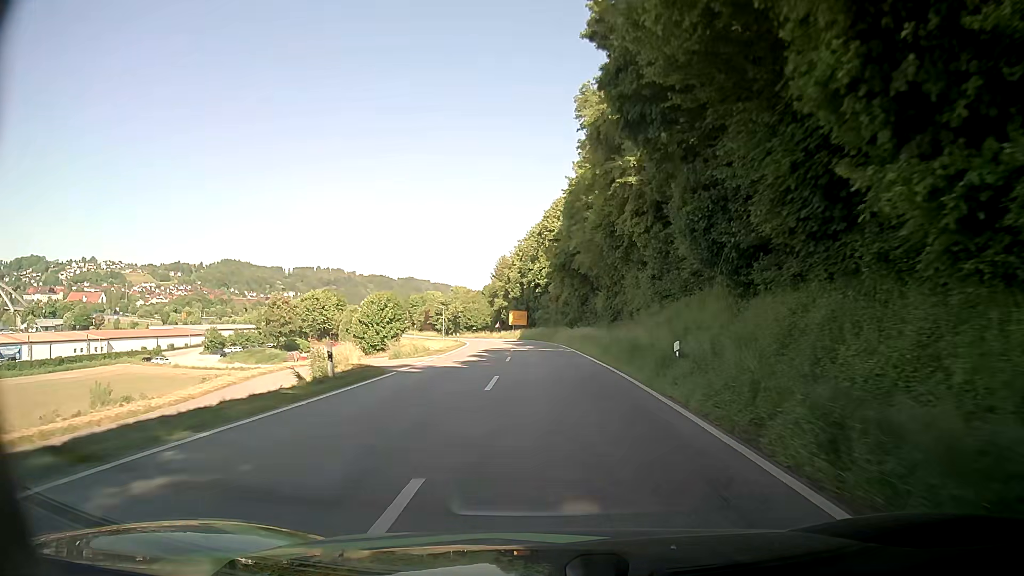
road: secondary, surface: asphalt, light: Day
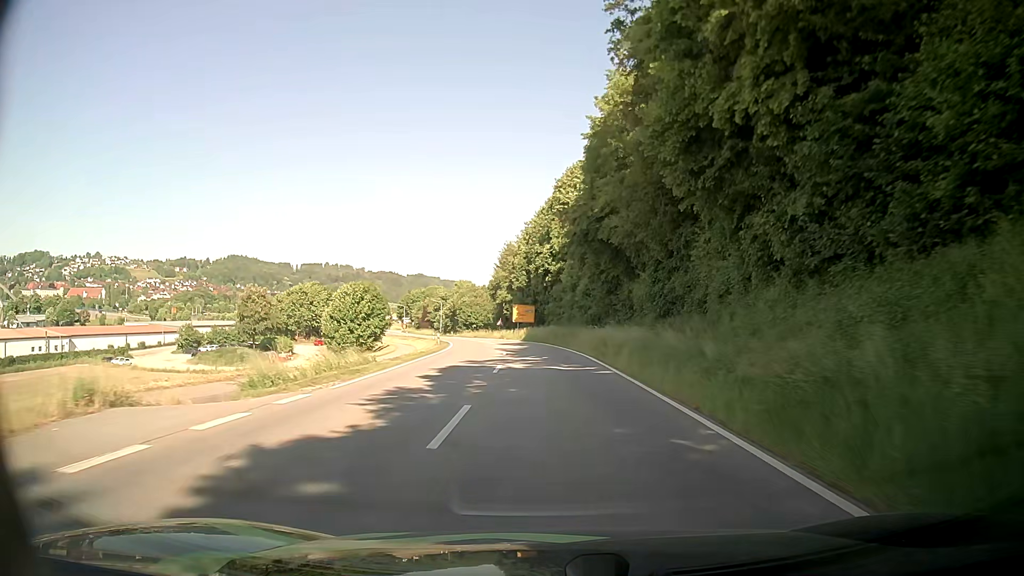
(-0.2, +19.1) m; -1°
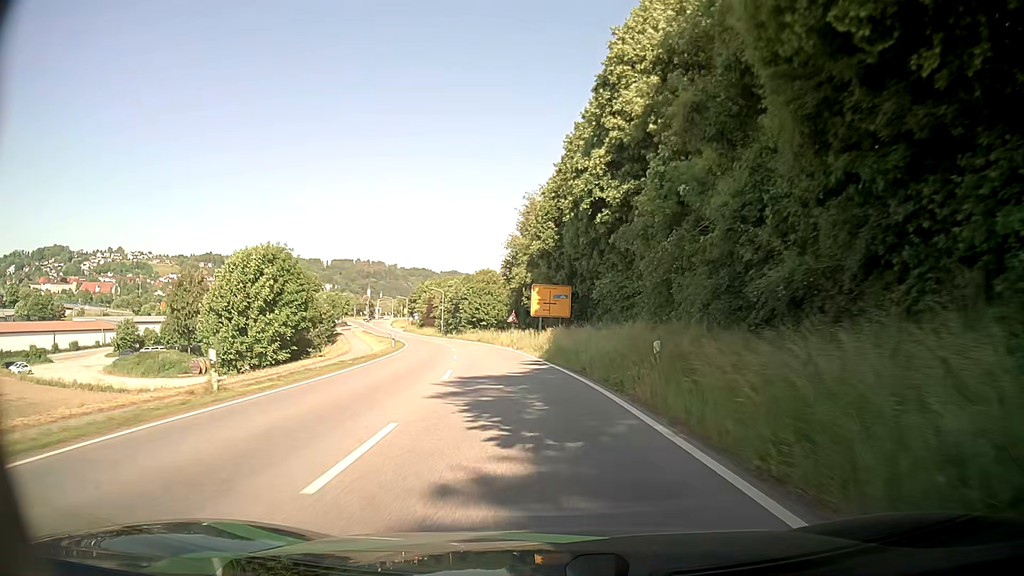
(-0.5, +38.7) m; -3°
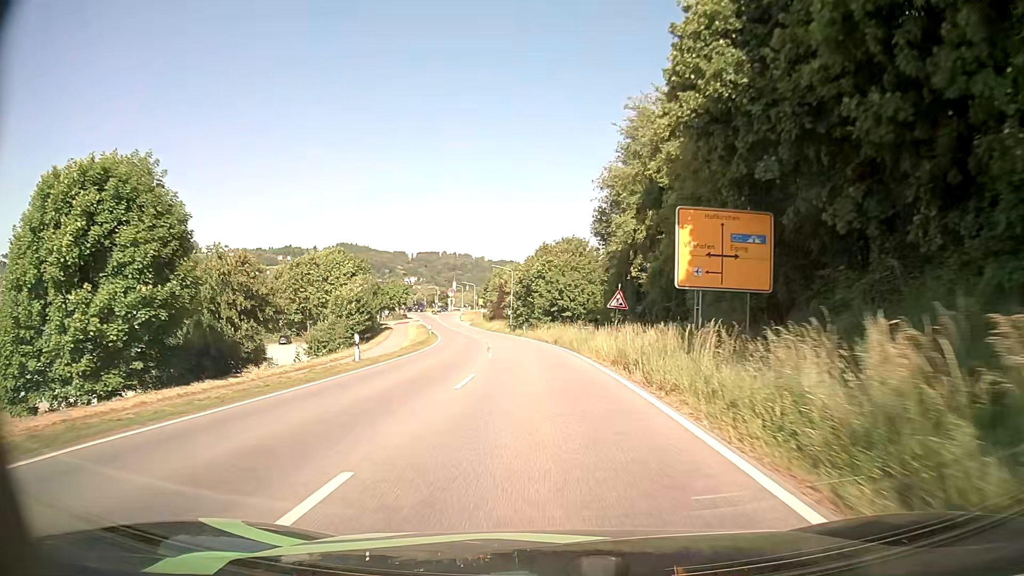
(-1.9, +28.1) m; -7°
